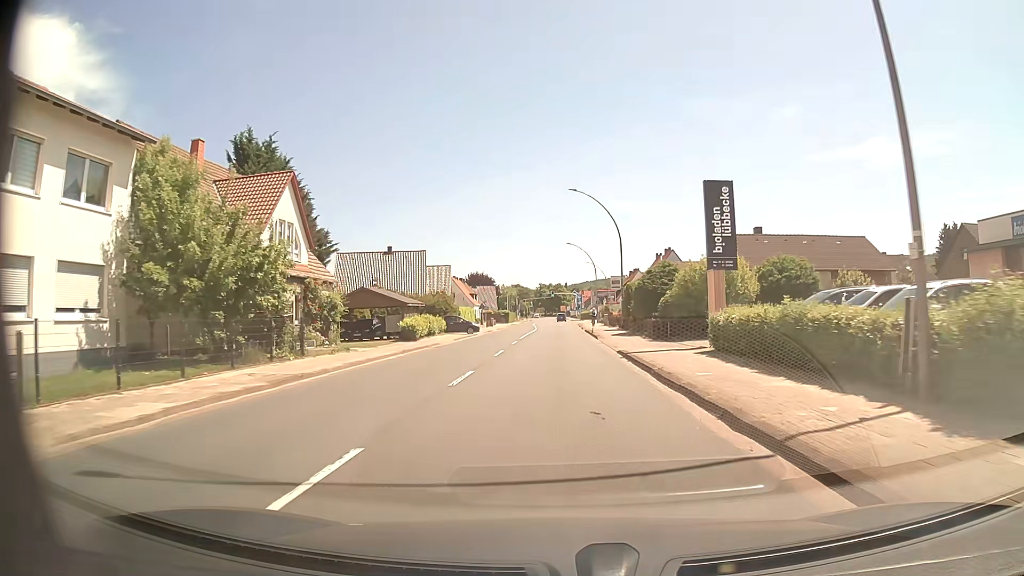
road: primary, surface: asphalt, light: Day
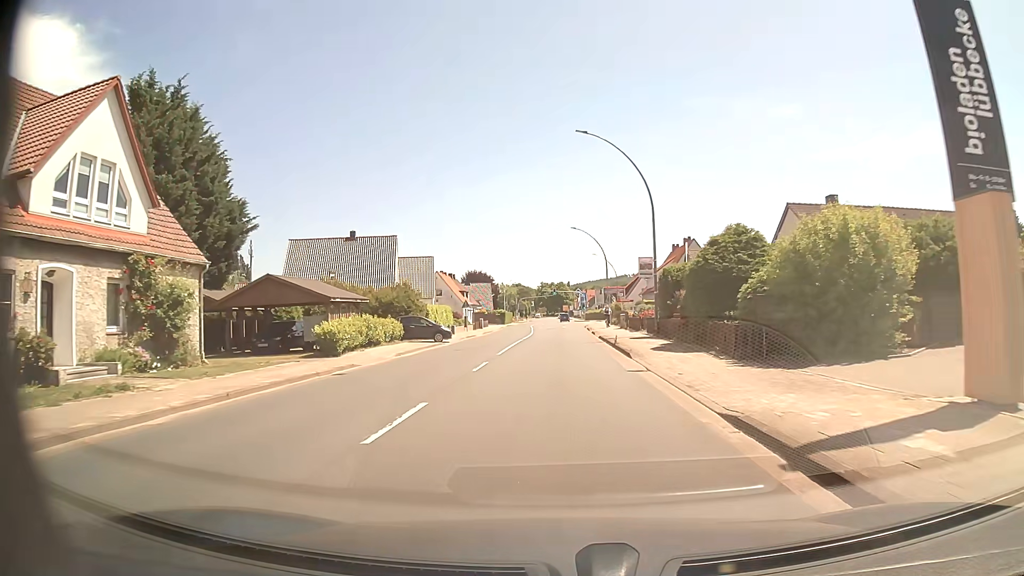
(0.0, +15.0) m; 0°
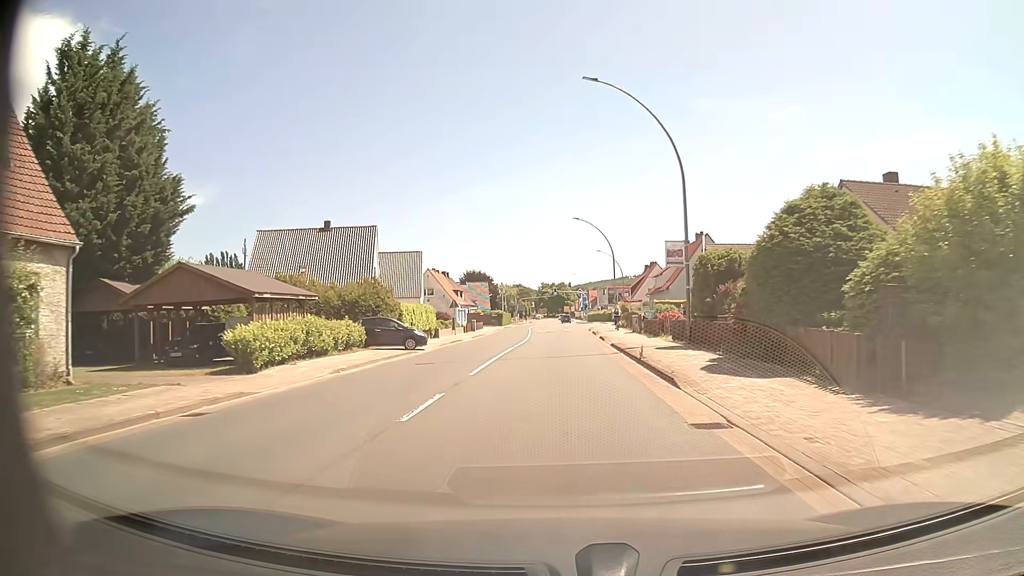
(0.0, +7.5) m; 0°
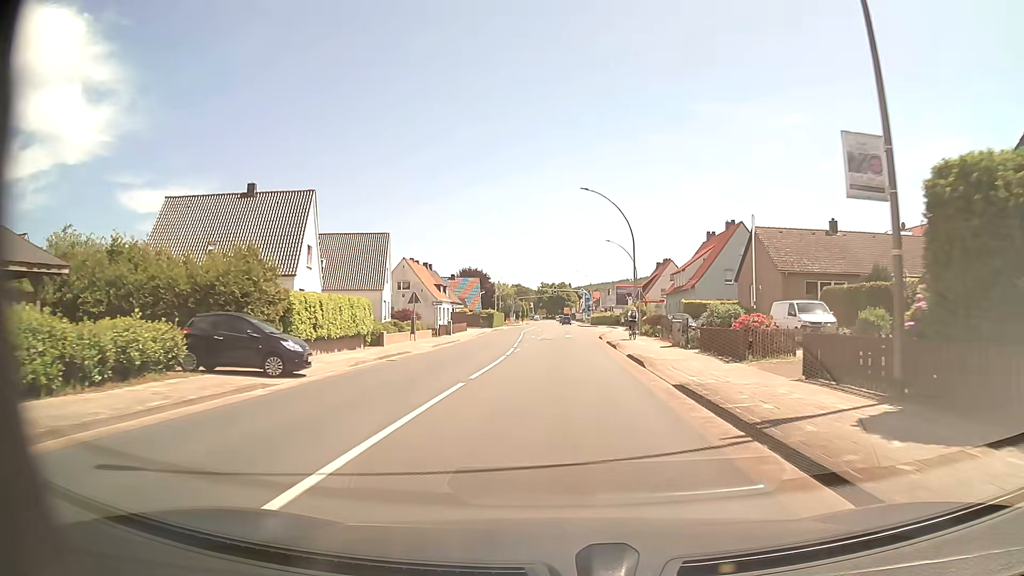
(-0.1, +15.1) m; 0°
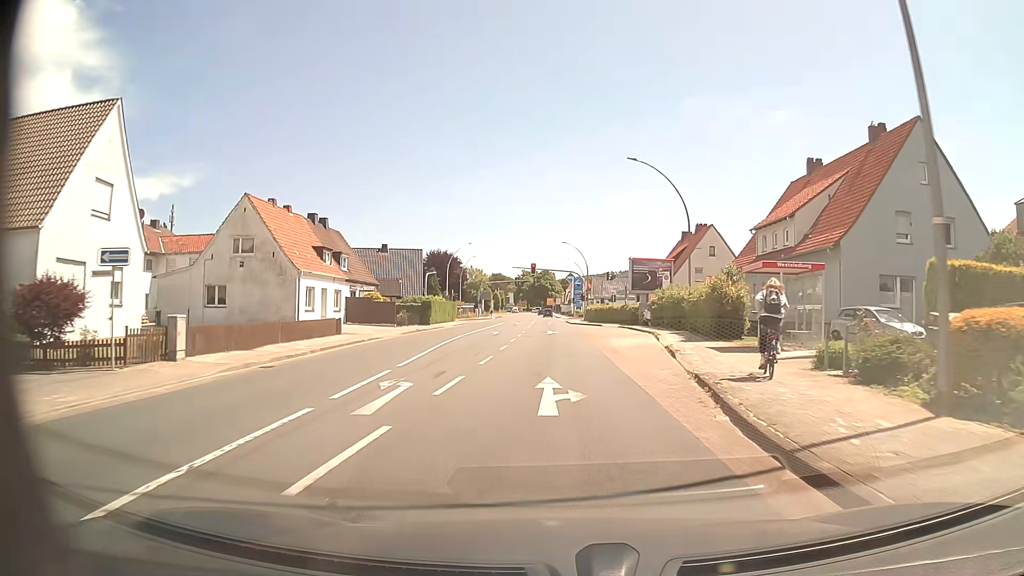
(+0.5, +37.8) m; +1°
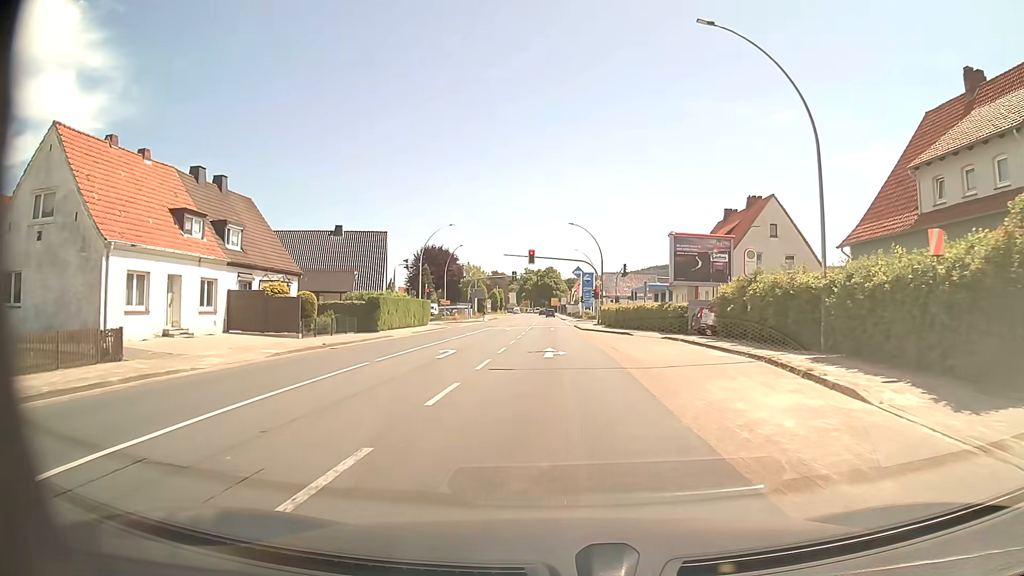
(-0.1, +18.9) m; -1°
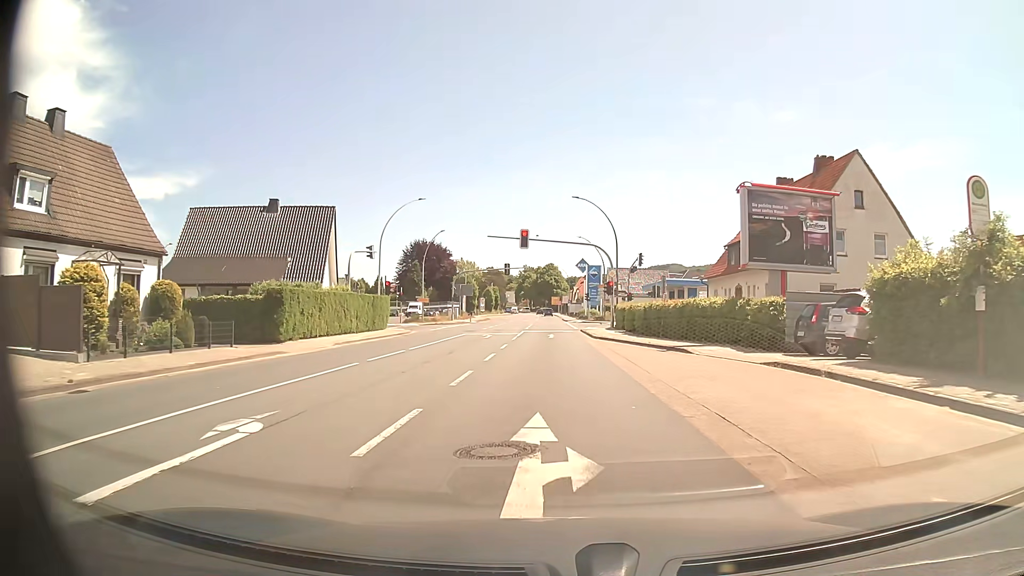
(0.0, +15.2) m; 0°
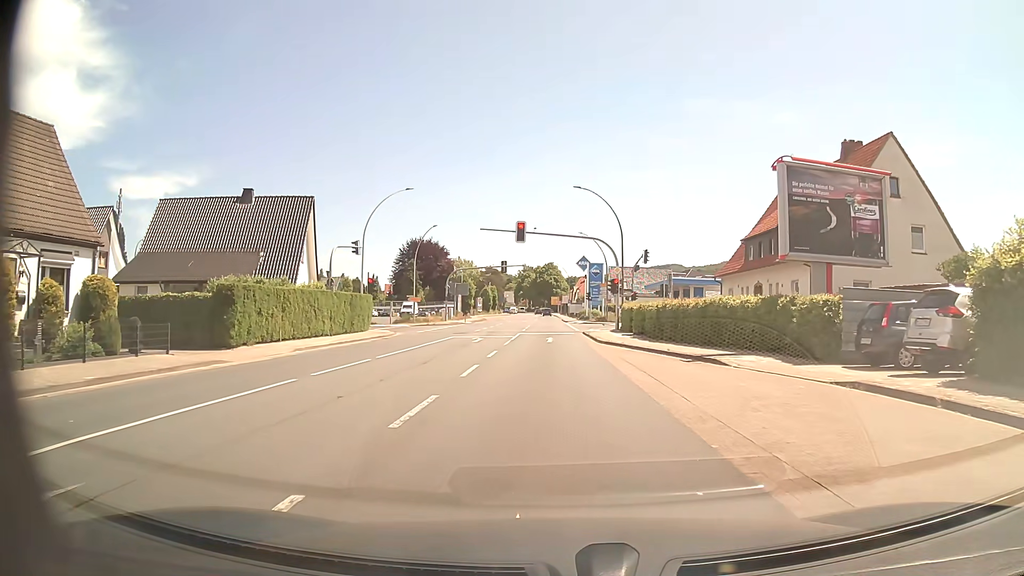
(0.0, +4.3) m; 0°
